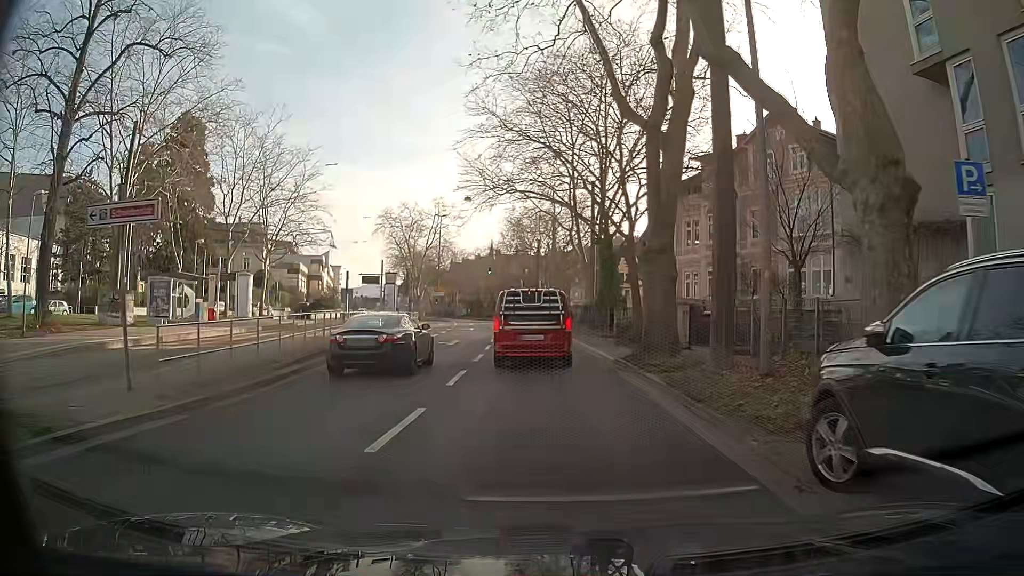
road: primary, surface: asphalt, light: Day
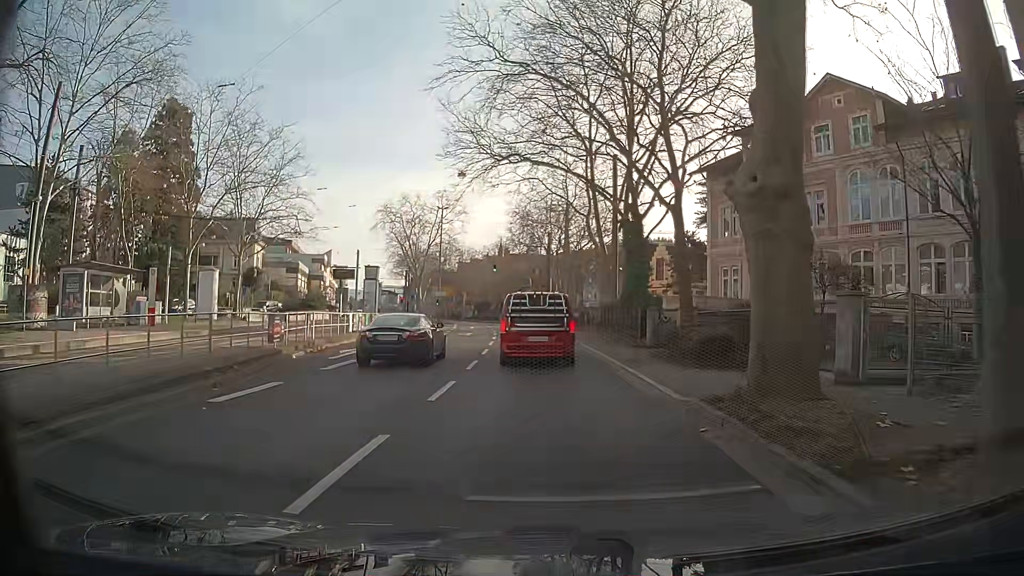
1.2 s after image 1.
(-0.1, +8.3) m; -1°
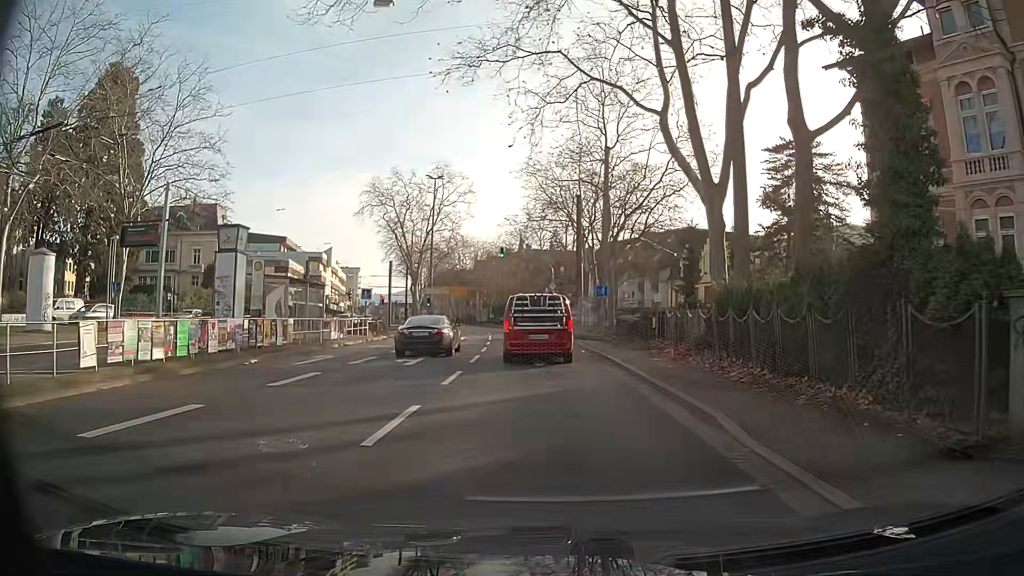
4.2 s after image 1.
(-0.1, +21.6) m; -2°
(0, +10) (0, +20) (-1, +30) (-2, +40) (-3, +50) (-4, +60) (-5, +70) (-6, +80) (-8, +90) (-10, +99) m
